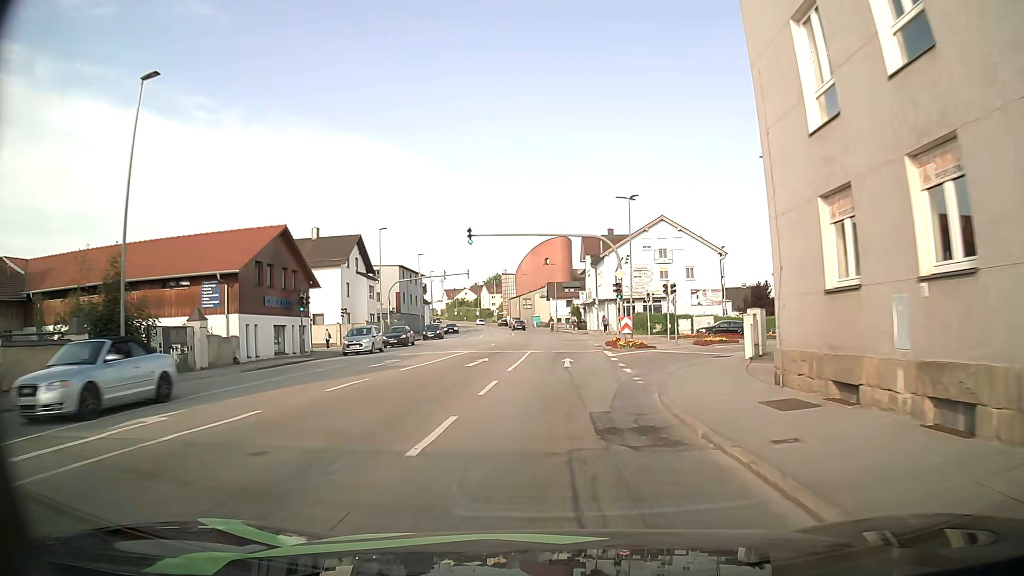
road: tertiary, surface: asphalt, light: Day
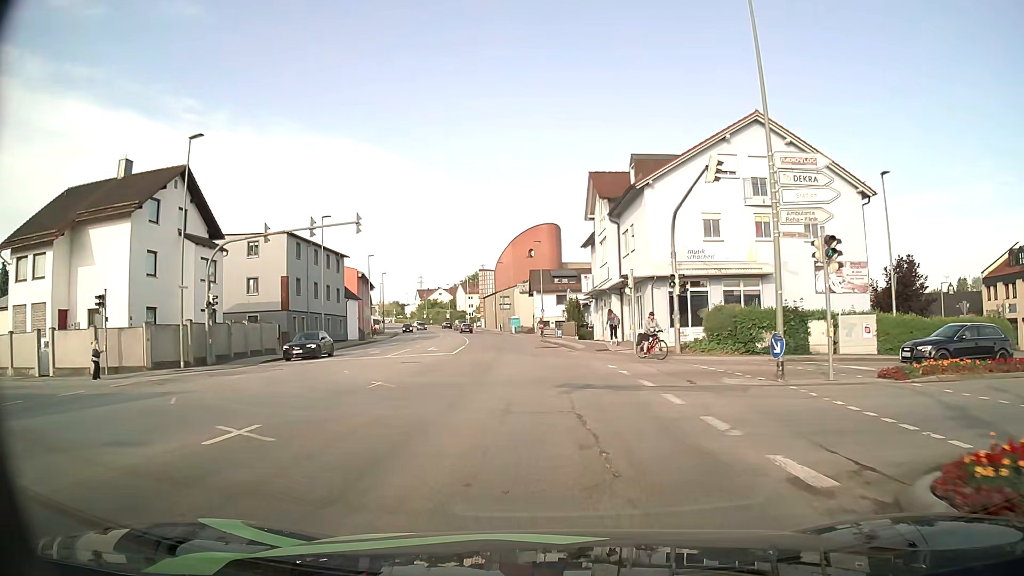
(+0.3, +33.0) m; +1°
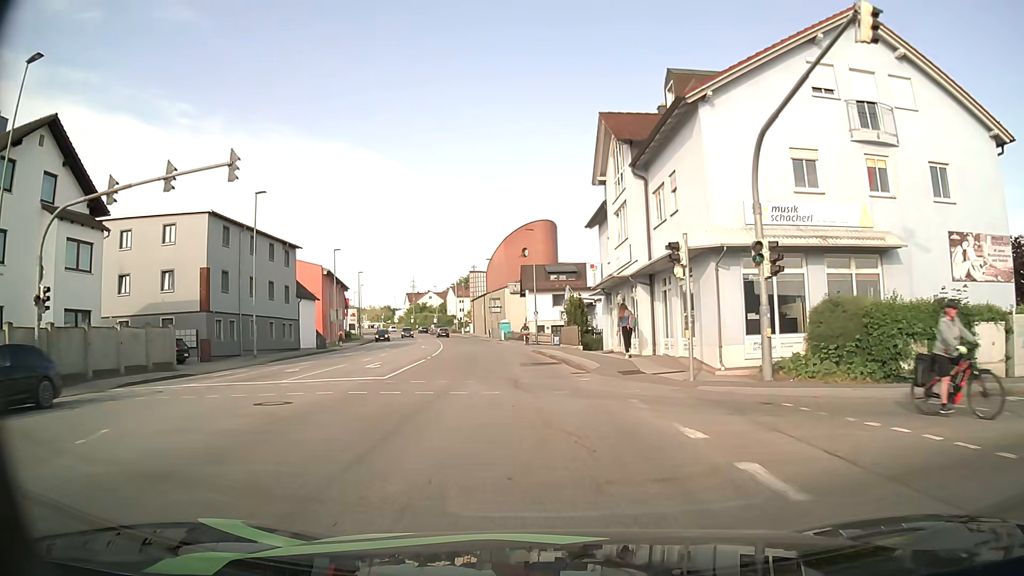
(+0.1, +12.2) m; +1°
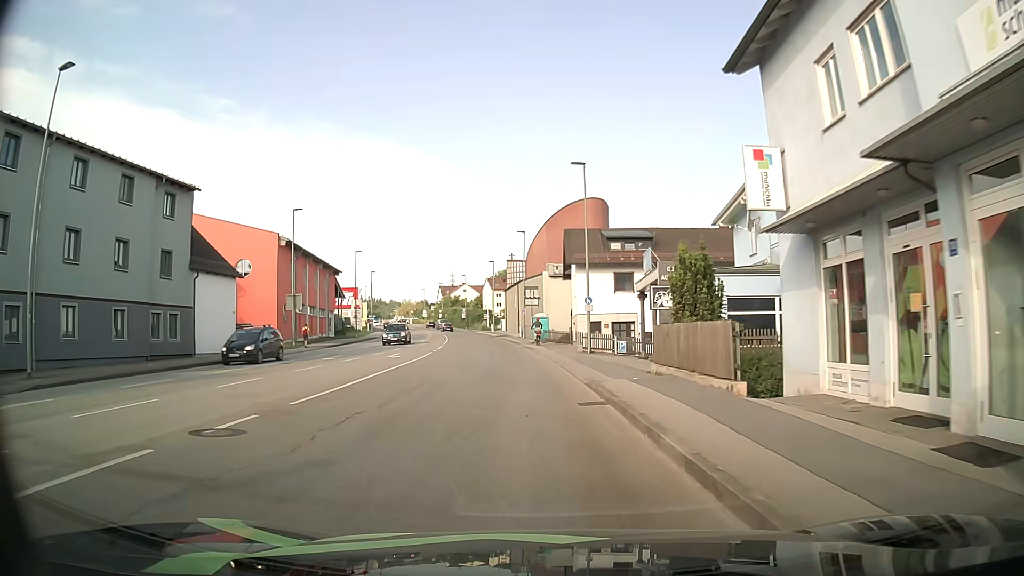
(-0.9, +23.7) m; -4°
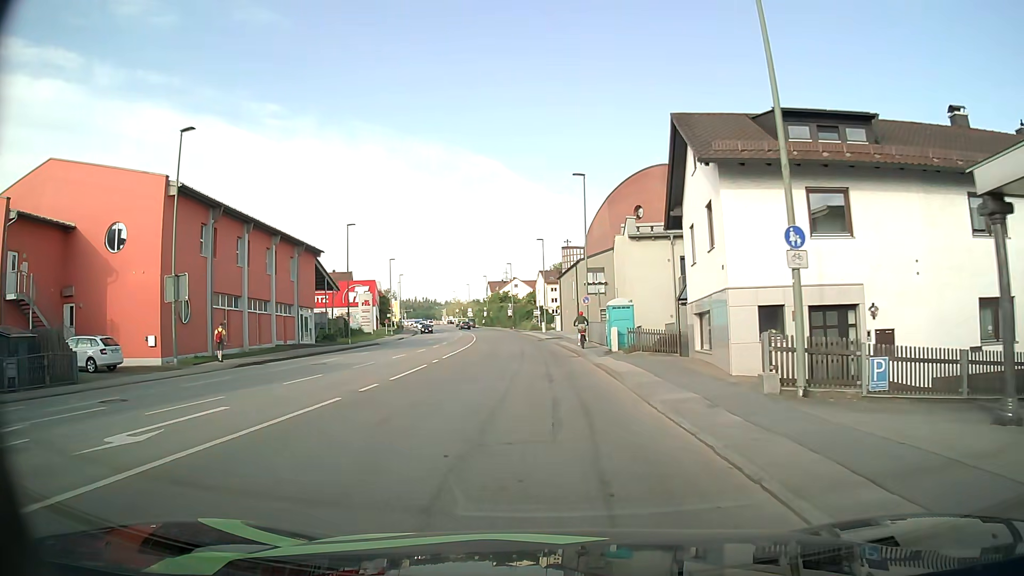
(-1.1, +23.9) m; -5°
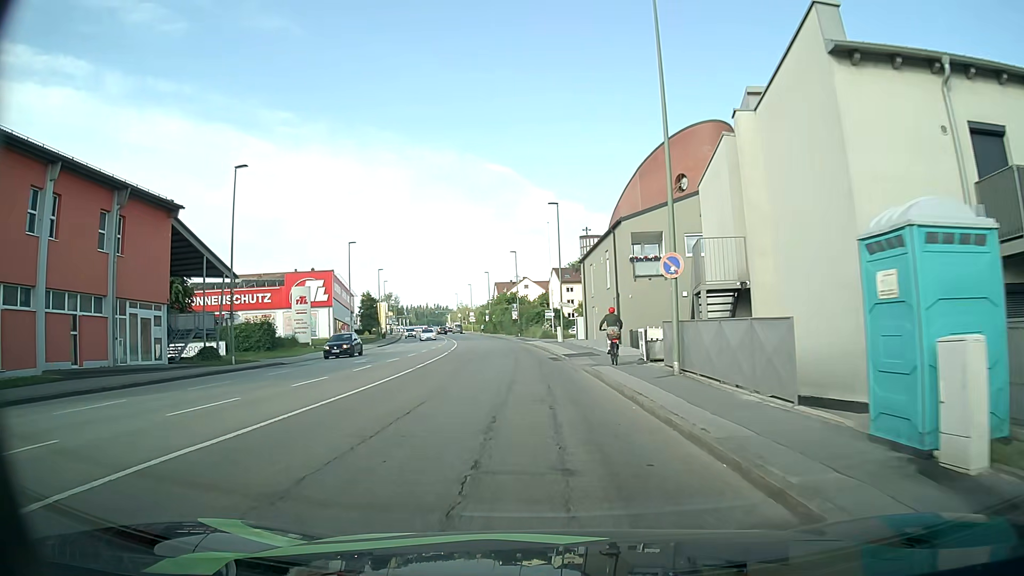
(-0.5, +24.7) m; -2°
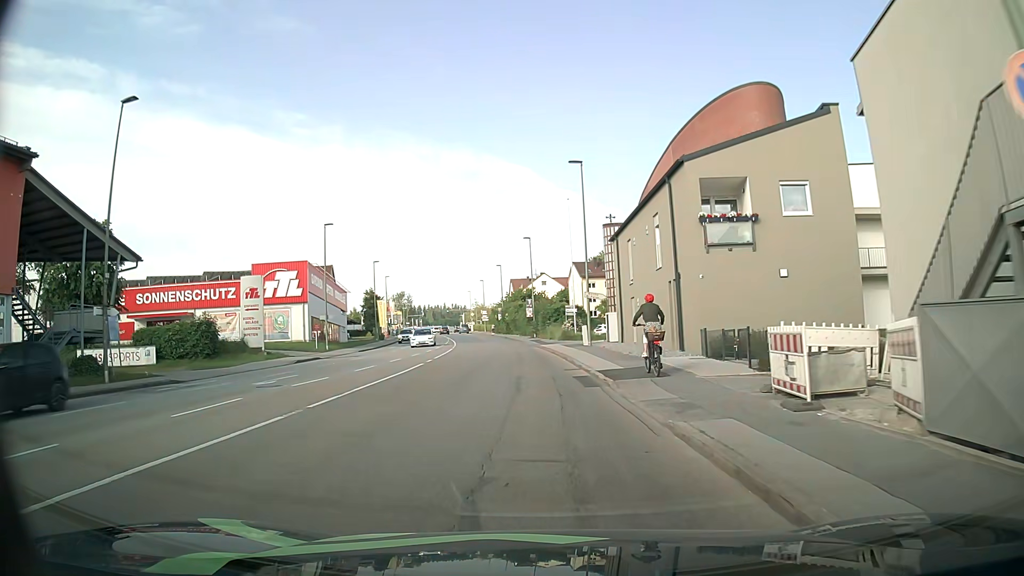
(-0.1, +12.6) m; -1°
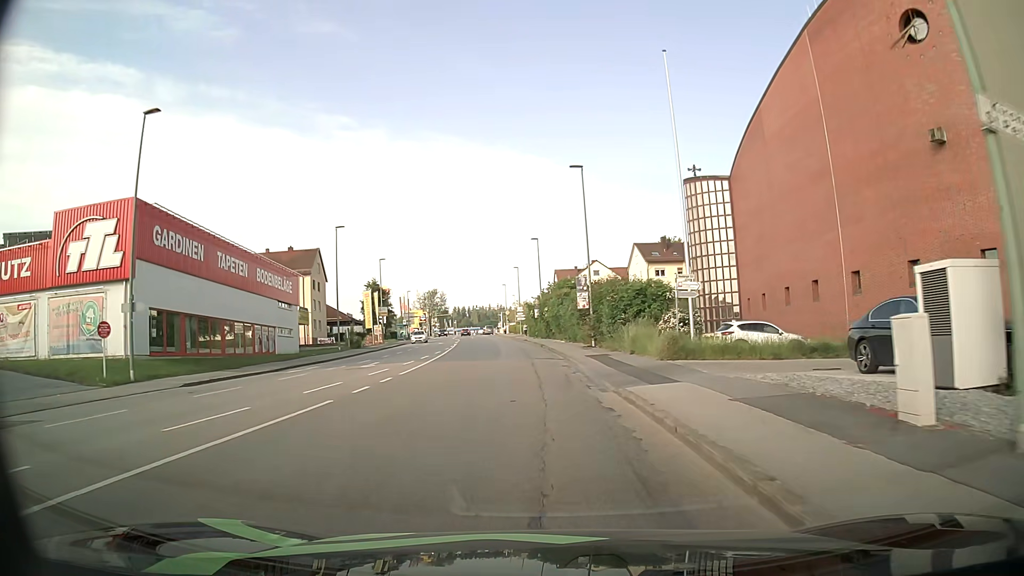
(-1.1, +32.0) m; -4°
(0, +10) (0, +20) (-1, +30) (-2, +40) (-3, +50) (-4, +60) (-5, +70) (-6, +80) (-7, +90) (-8, +100) m
